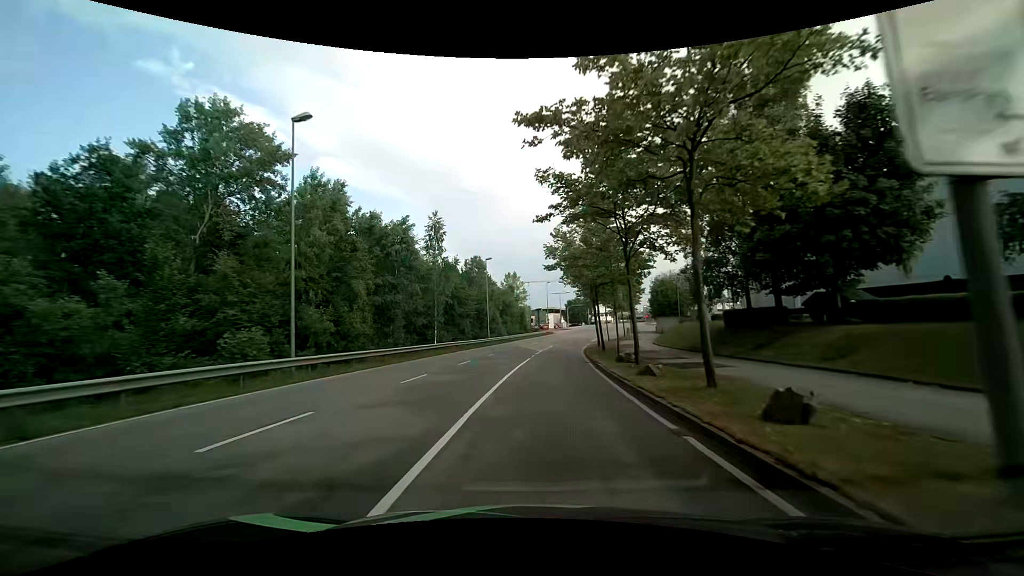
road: secondary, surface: asphalt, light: Day
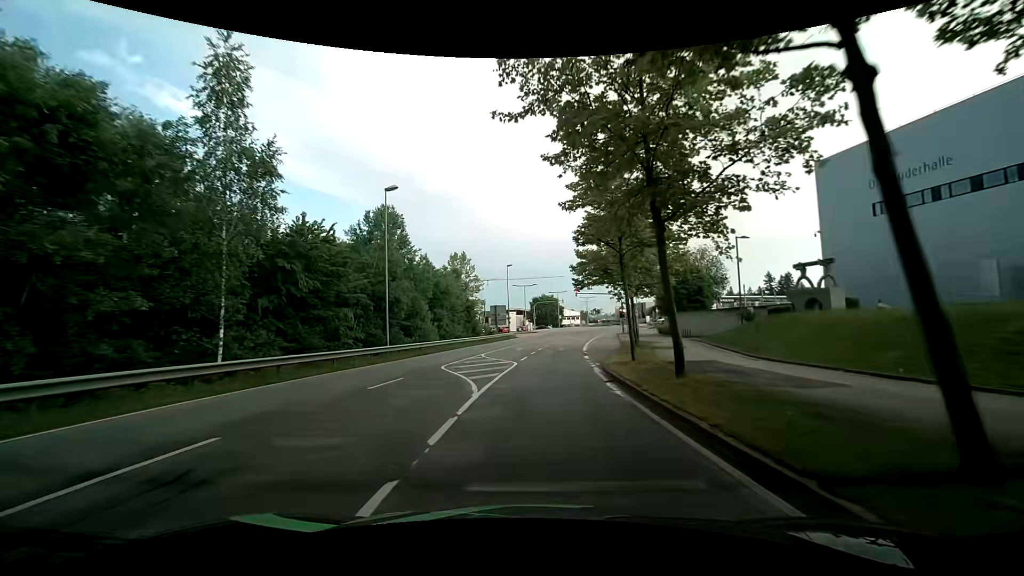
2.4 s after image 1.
(+1.0, +29.1) m; +4°
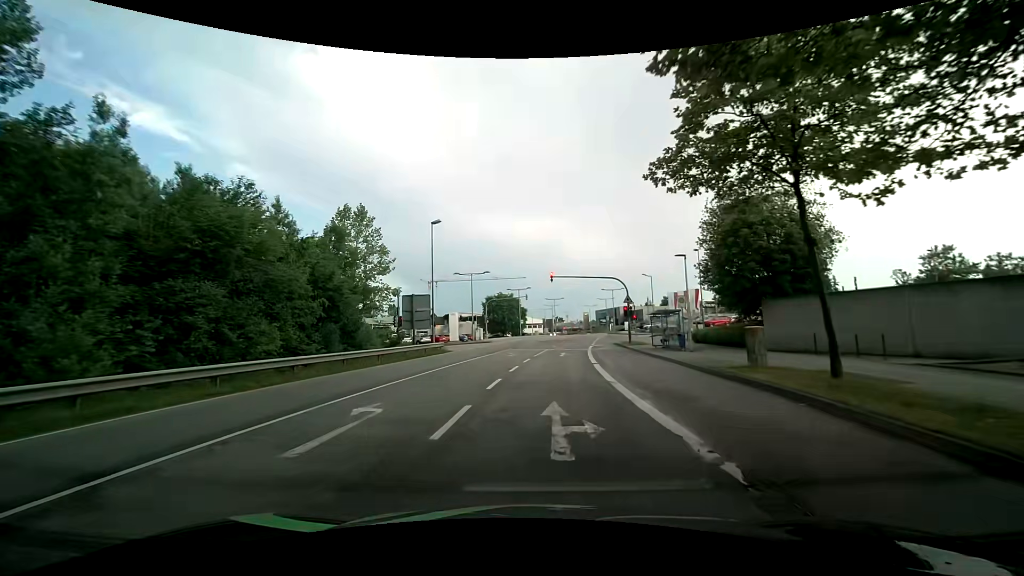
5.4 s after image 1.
(+1.3, +30.3) m; +5°
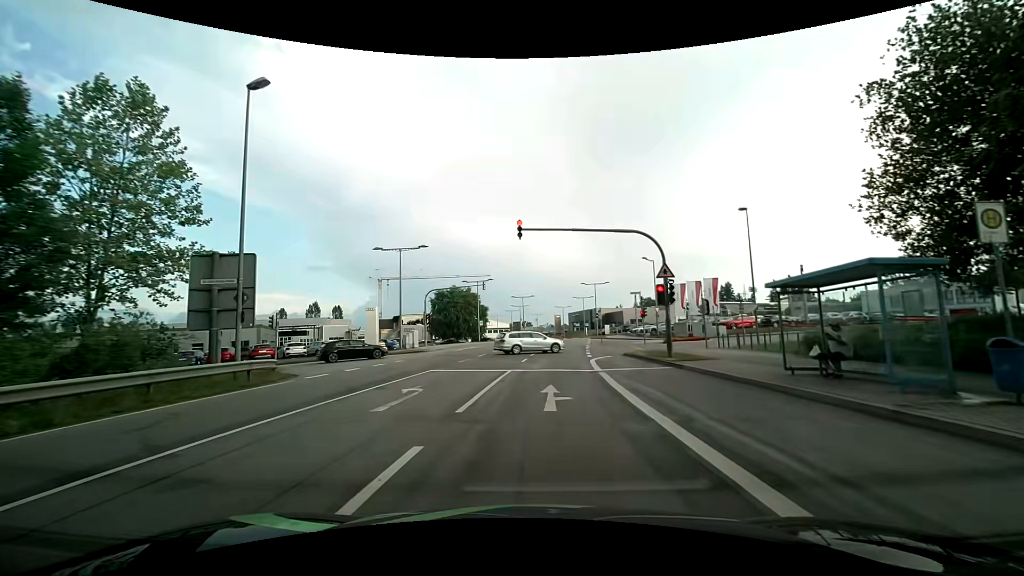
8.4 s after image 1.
(+0.7, +21.3) m; +4°
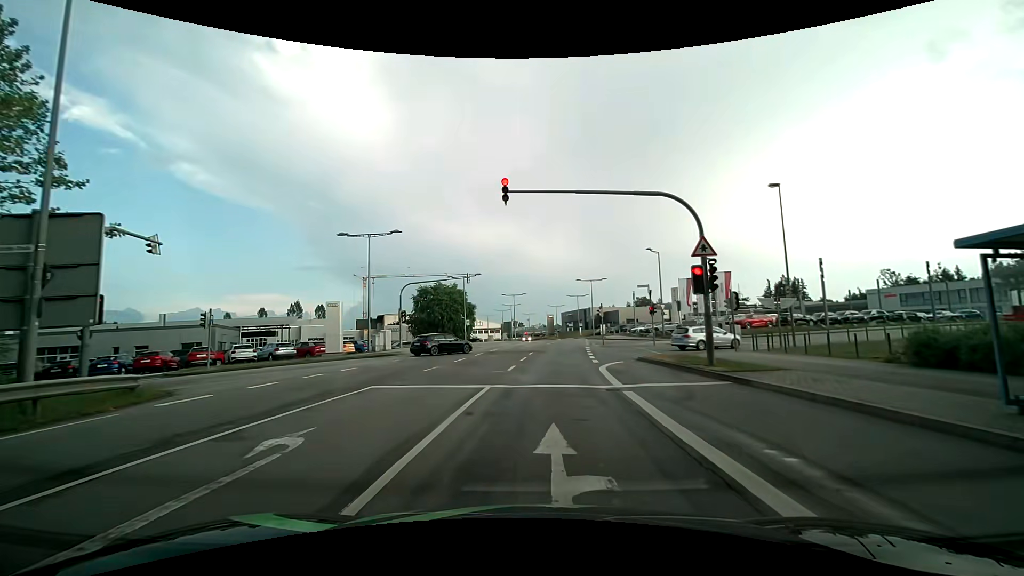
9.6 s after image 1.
(0.0, +6.2) m; +1°
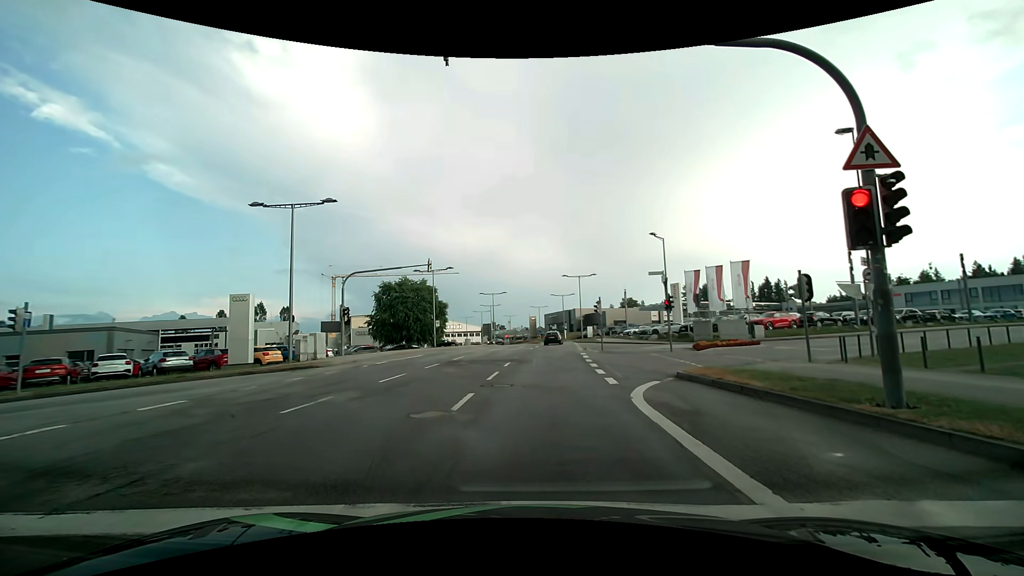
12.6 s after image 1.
(0.0, +9.0) m; +2°
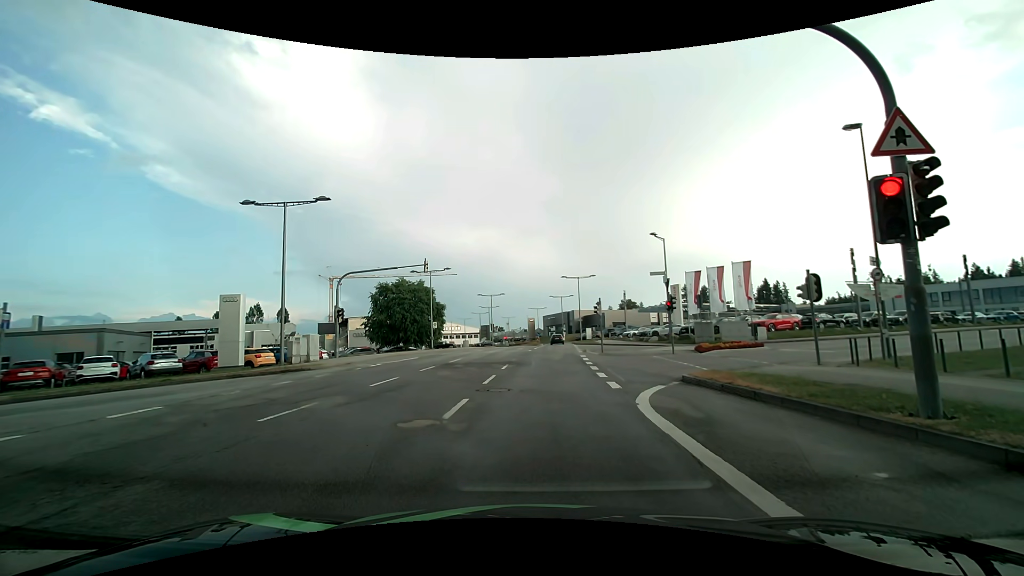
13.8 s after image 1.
(0.0, +0.7) m; 0°
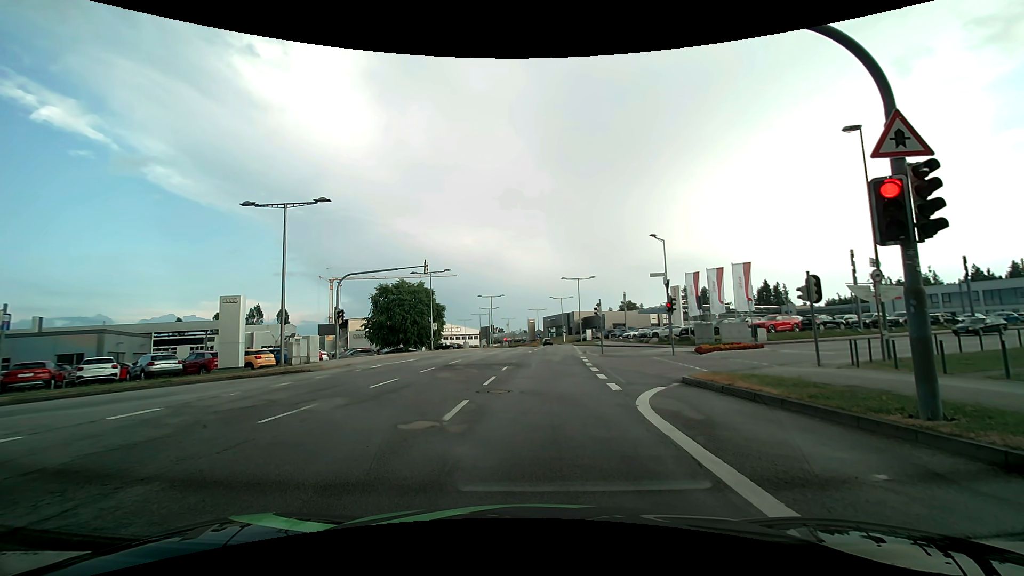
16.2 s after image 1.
(0.0, +0.1) m; 0°
(0, +10) (0, +20) (+1, +30) (+1, +40) (+2, +50) (+3, +60) (+3, +70) (+4, +80) (+4, +90) (+3, +100) m
